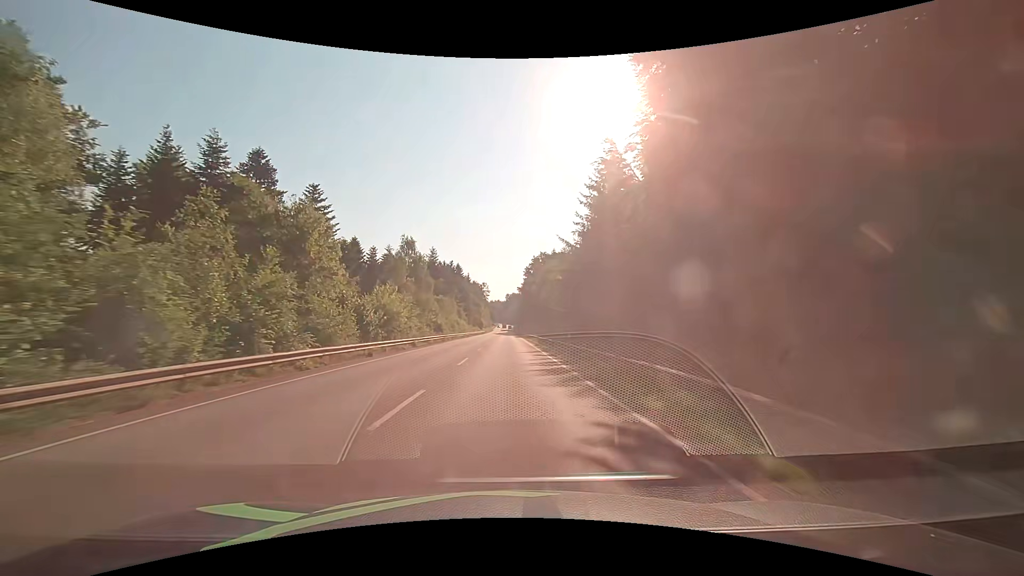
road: secondary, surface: asphalt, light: Day
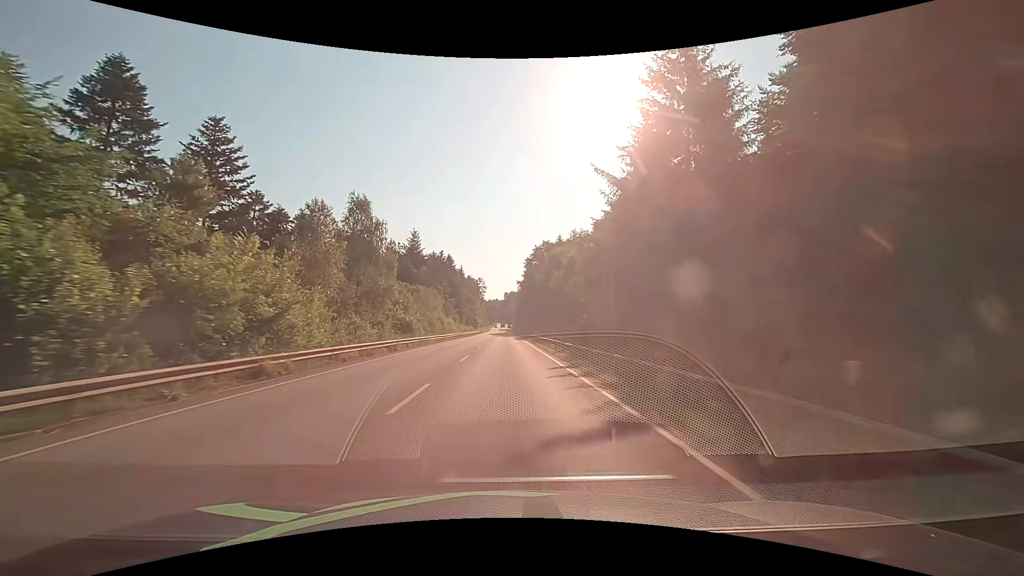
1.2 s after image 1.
(+0.2, +22.8) m; +1°
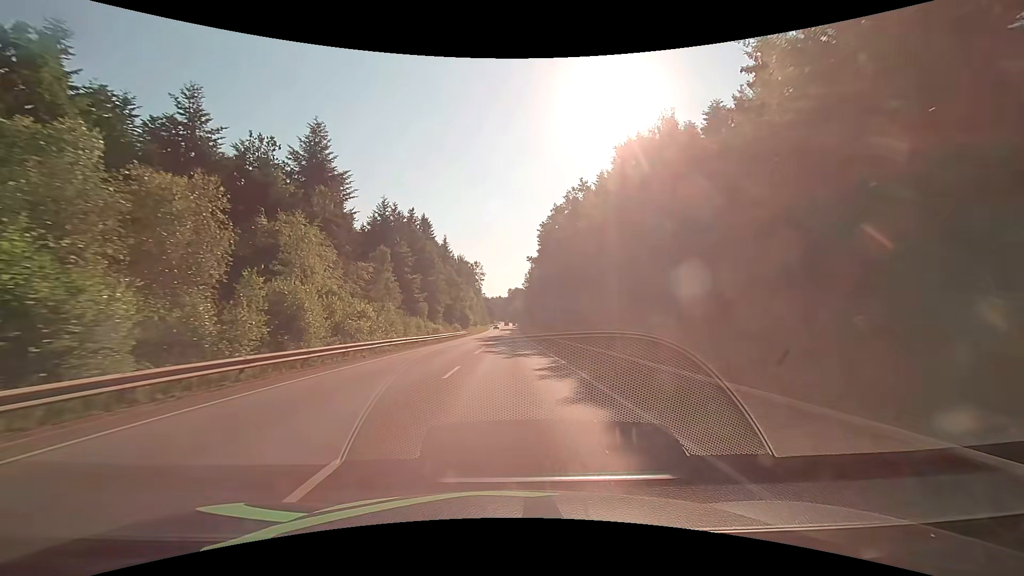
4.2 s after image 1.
(-0.2, +55.5) m; 0°
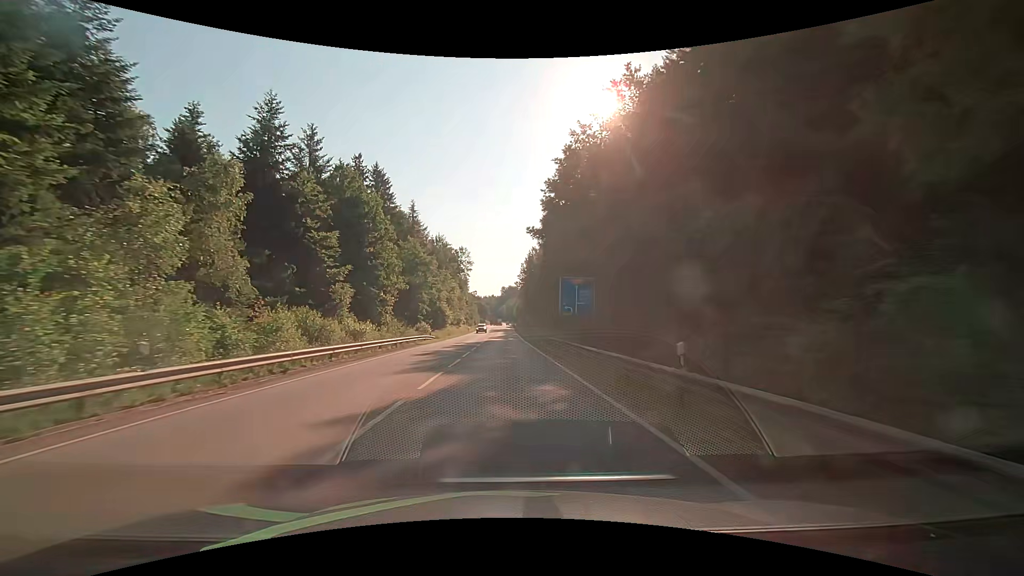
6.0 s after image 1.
(+0.2, +32.6) m; +1°
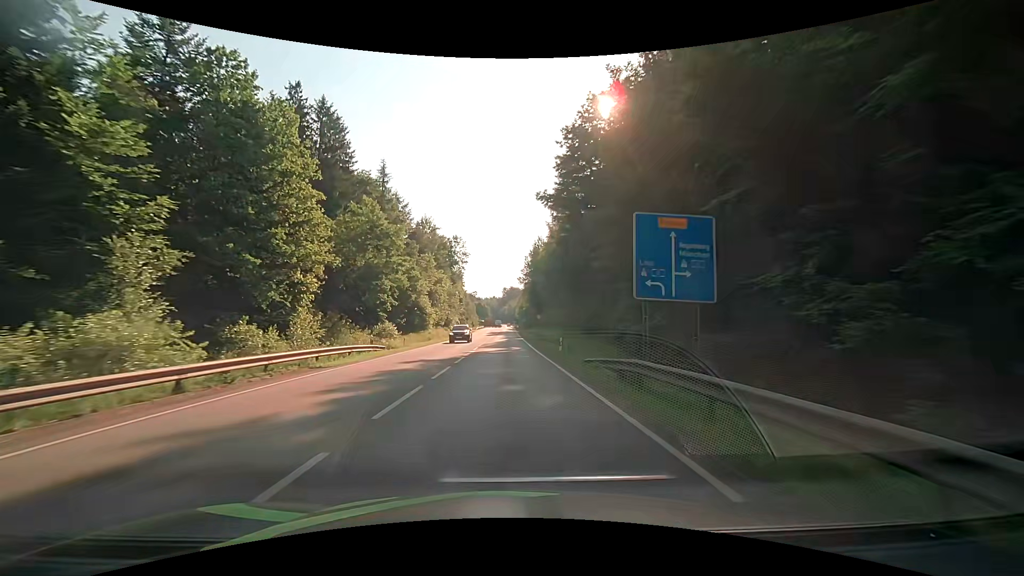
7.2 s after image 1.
(-0.1, +21.6) m; 0°
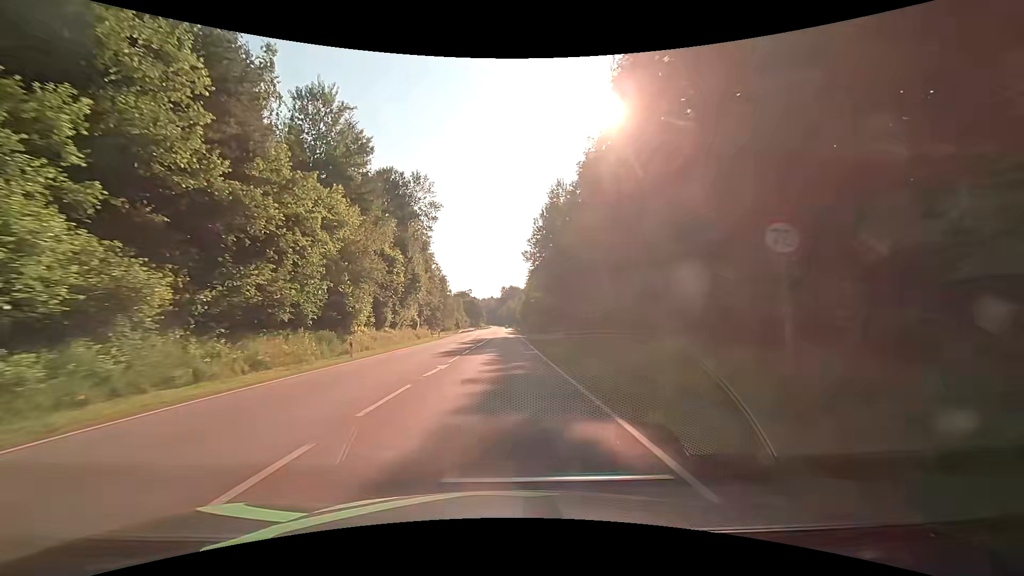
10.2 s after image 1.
(+0.2, +53.7) m; 0°
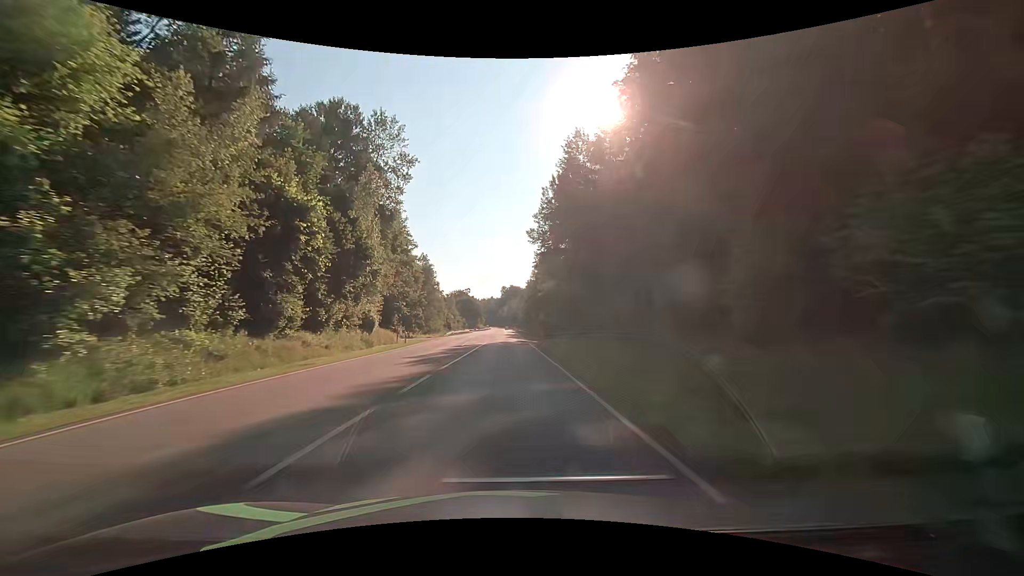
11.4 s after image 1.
(+0.1, +21.4) m; 0°
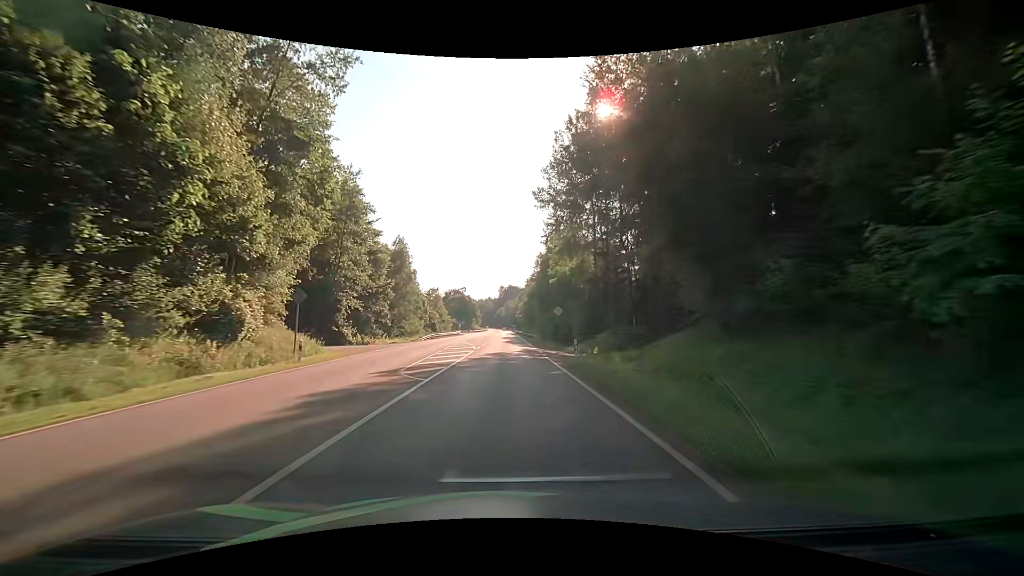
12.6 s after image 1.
(+0.1, +21.5) m; +1°
